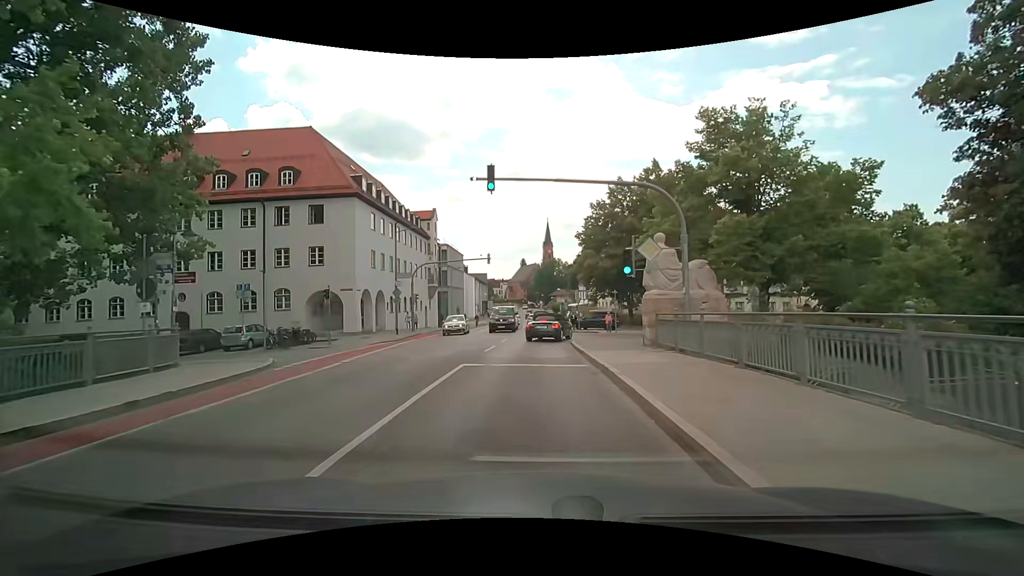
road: secondary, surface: asphalt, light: Day
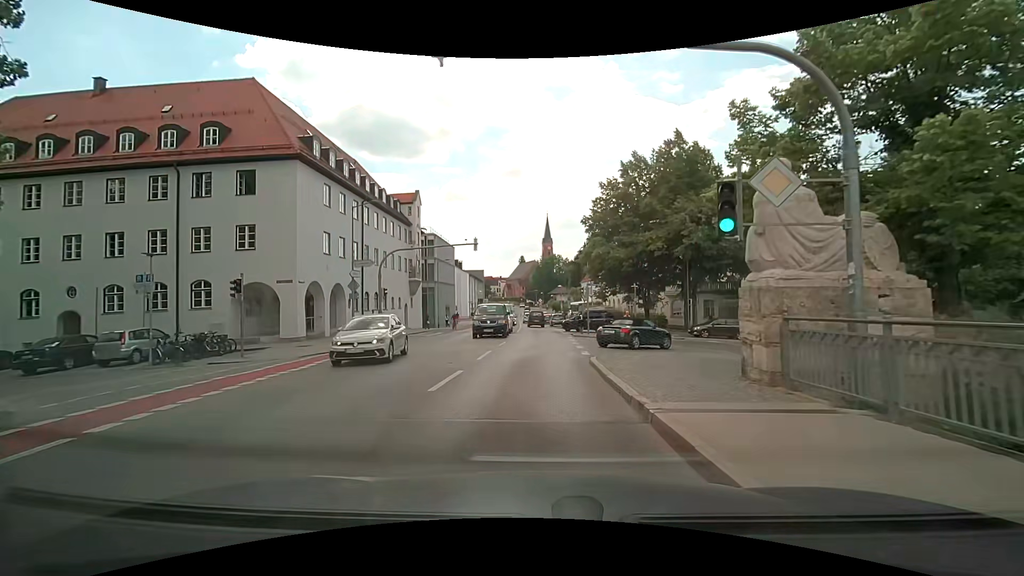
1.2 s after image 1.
(-0.1, +8.7) m; -1°
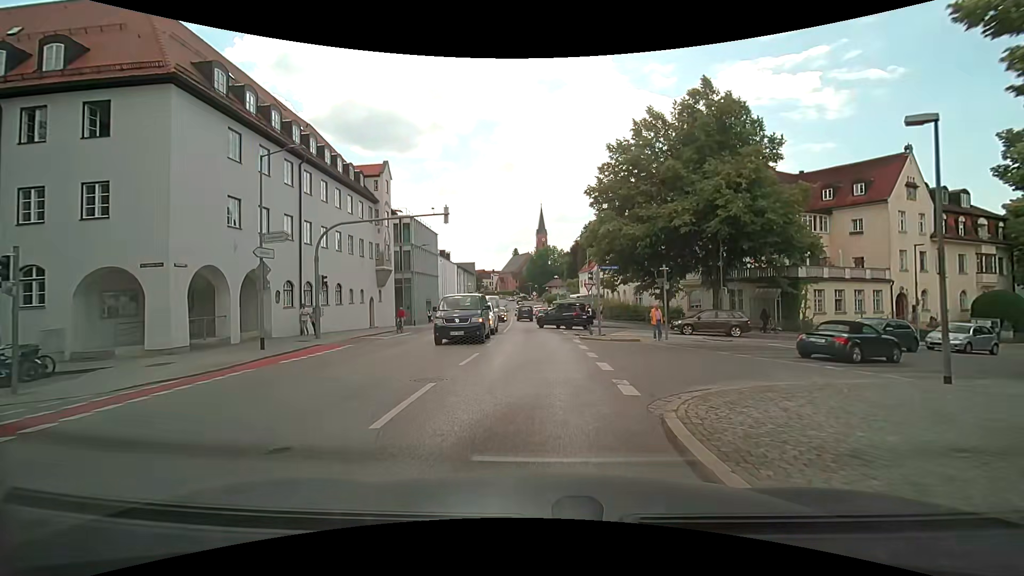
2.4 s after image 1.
(+0.2, +9.0) m; +1°
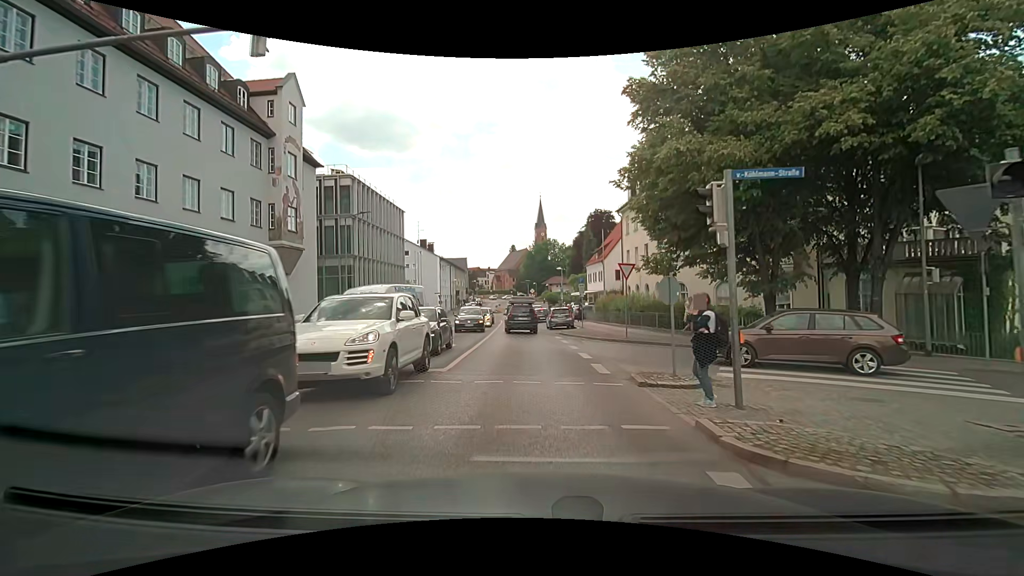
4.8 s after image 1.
(+0.1, +17.2) m; 0°
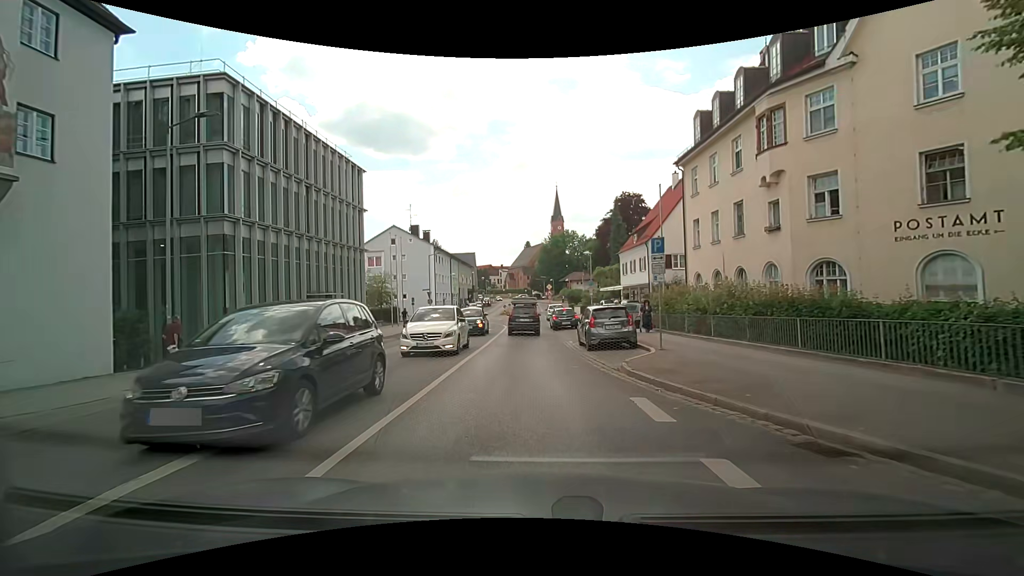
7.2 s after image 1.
(-0.3, +17.4) m; -2°
(0, +10) (-1, +20) (-1, +30) (-1, +40) (-1, +50) (-2, +60) (-2, +70) (-2, +80) (-2, +90) (-2, +100) m
